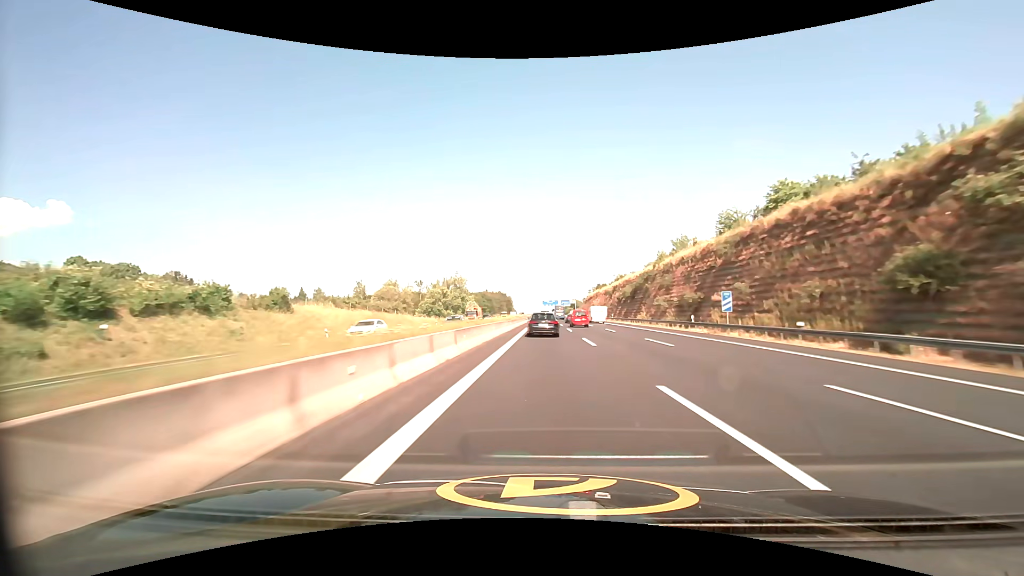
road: motorway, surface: asphalt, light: Day
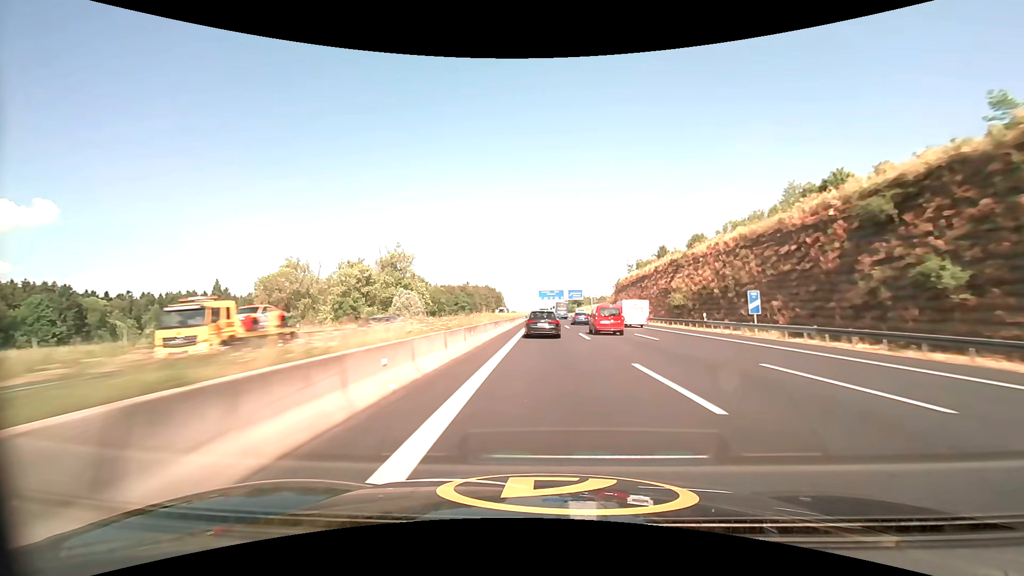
(+0.3, +103.7) m; 0°
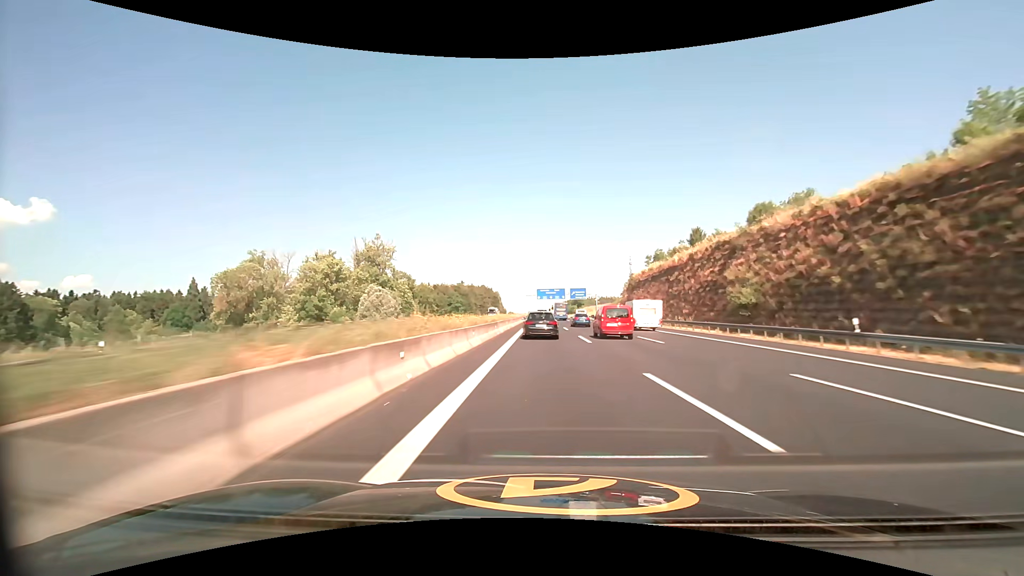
(0.0, +19.7) m; 0°
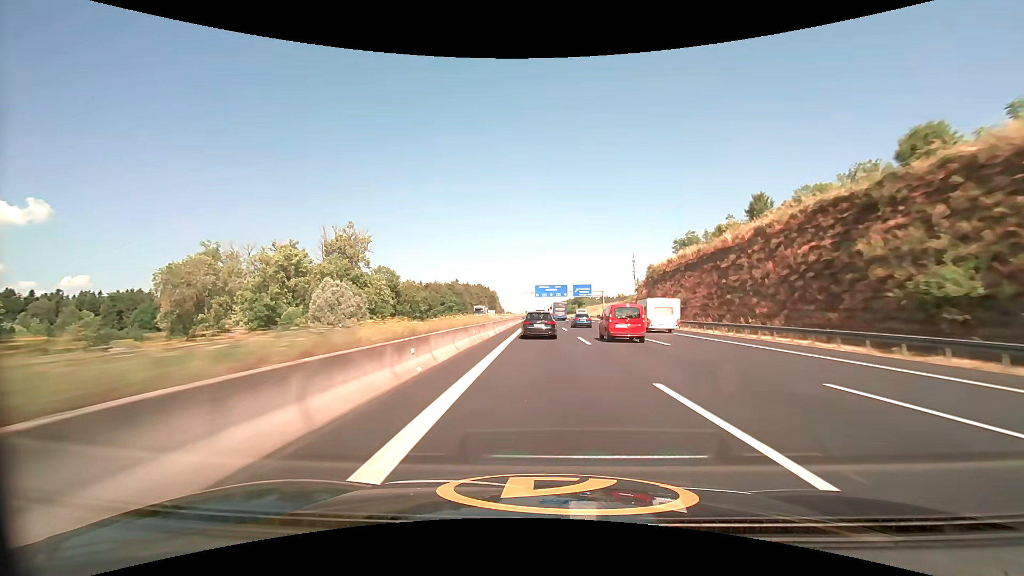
(0.0, +19.6) m; 0°
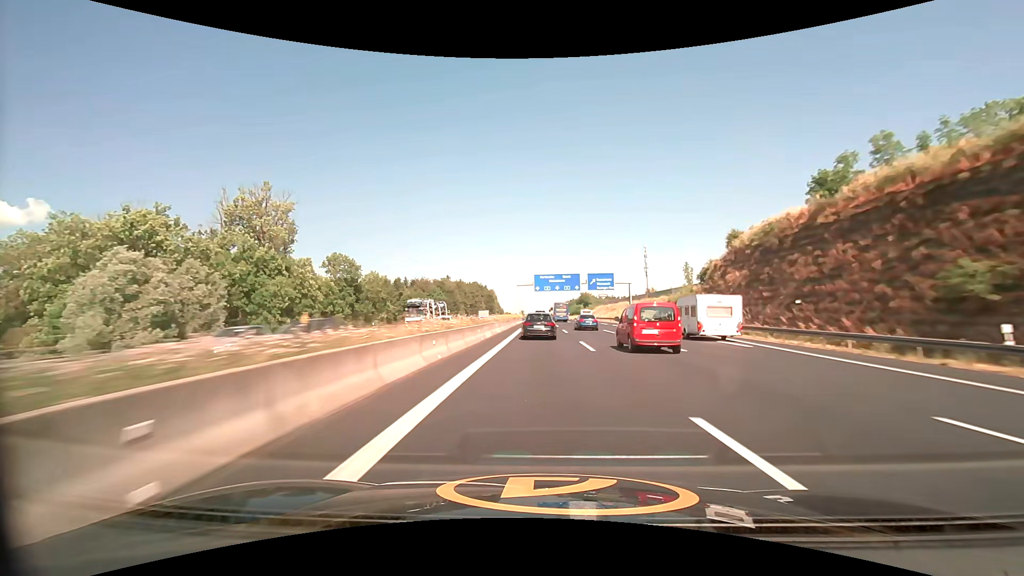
(+0.1, +38.8) m; 0°
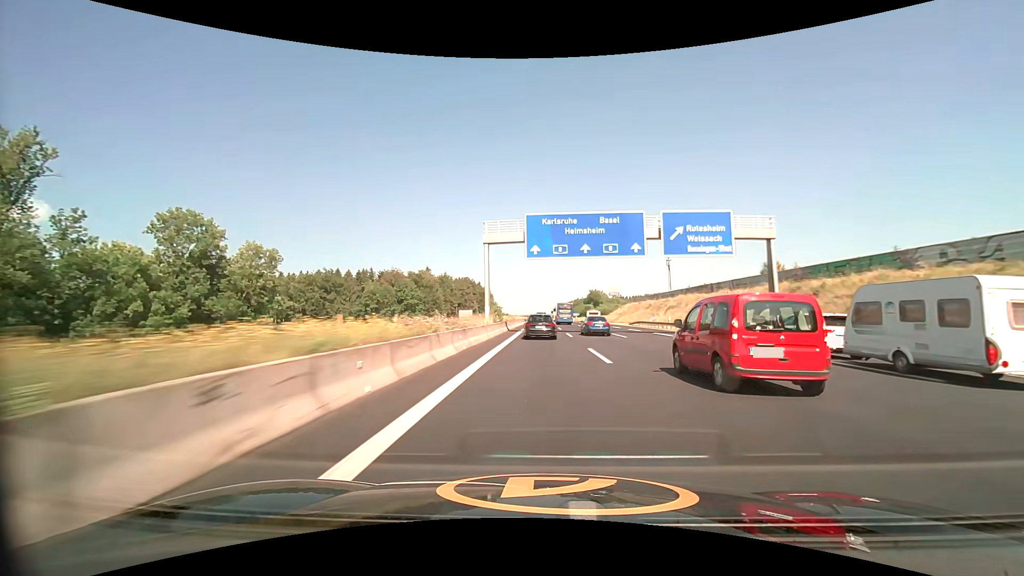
(-0.2, +58.6) m; 0°
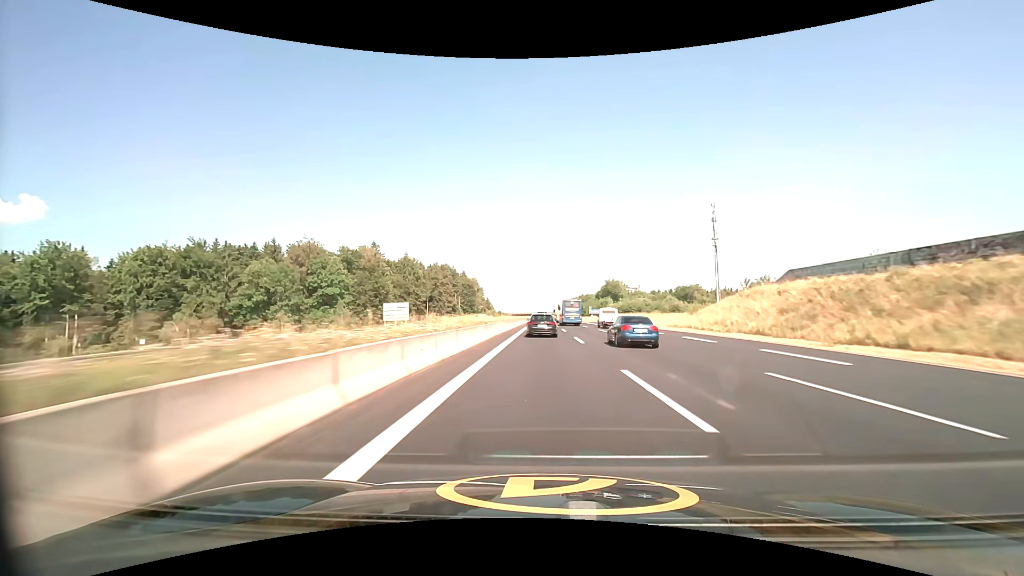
(-0.2, +80.3) m; 0°
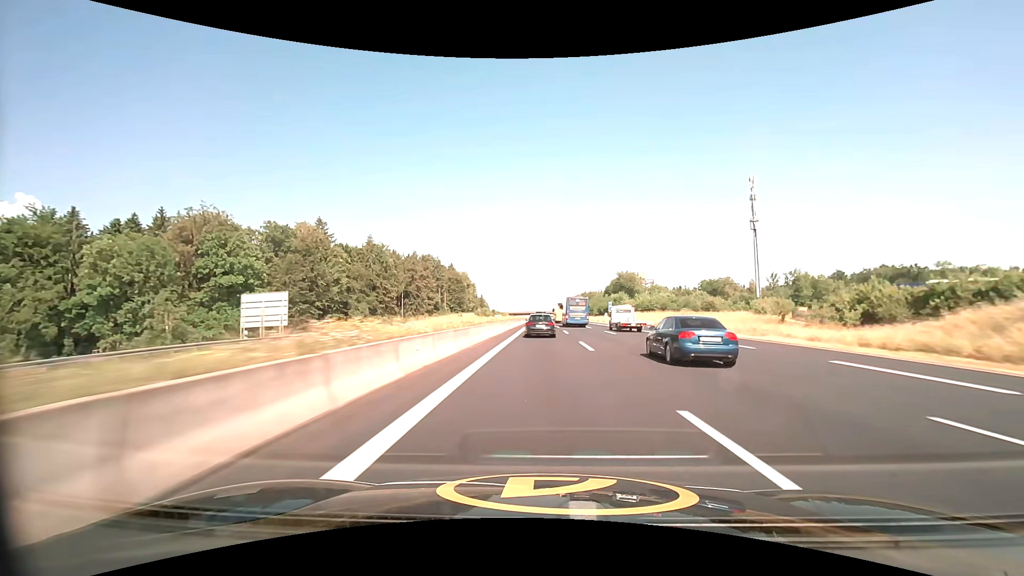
(0.0, +41.2) m; 0°
(0, +10) (0, +20) (0, +30) (0, +40) (0, +50) (0, +60) (0, +70) (0, +80) (0, +90) (0, +100) m
